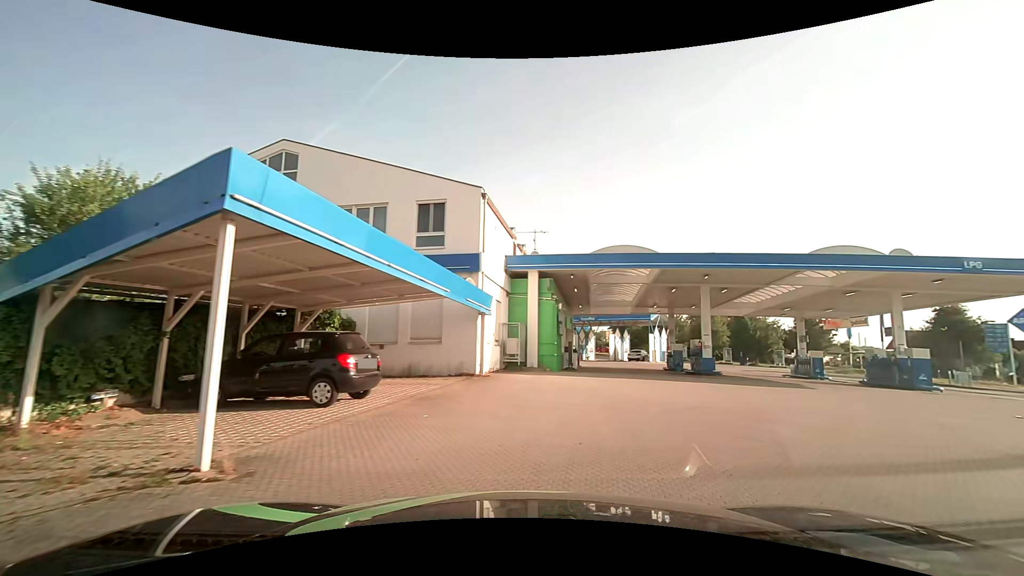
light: Day
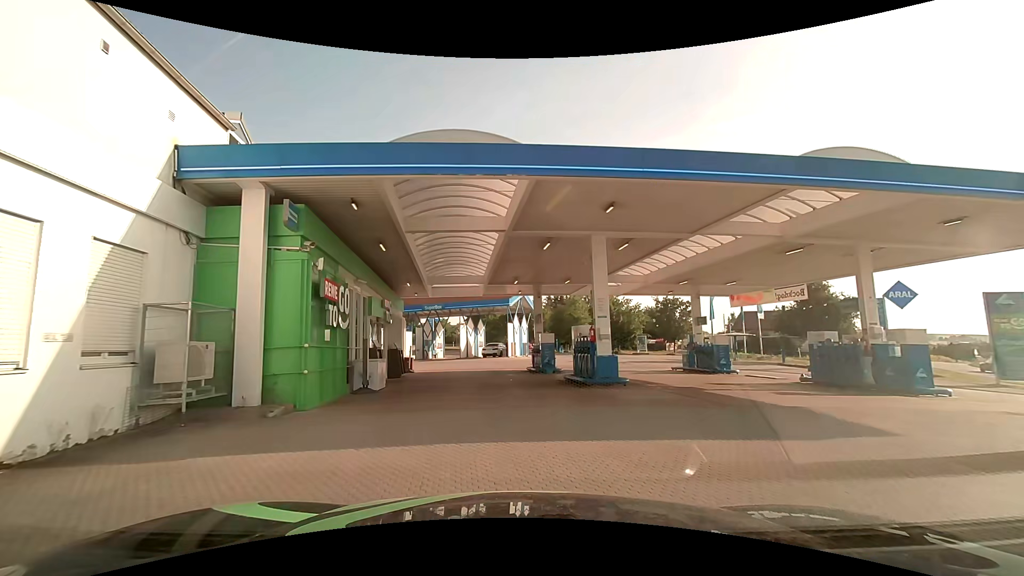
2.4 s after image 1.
(+3.0, +12.3) m; +18°
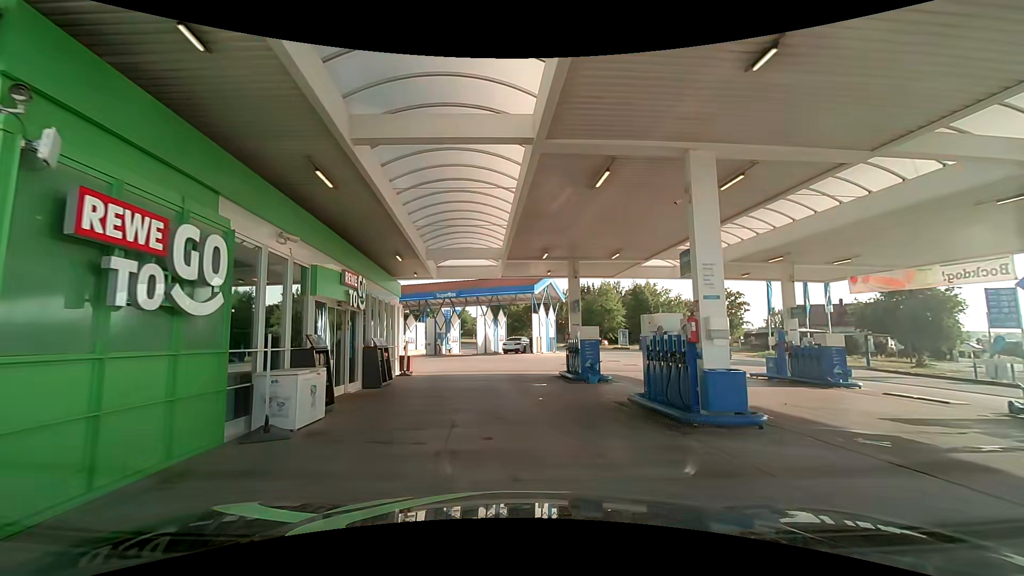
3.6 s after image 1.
(-0.2, +6.8) m; -3°
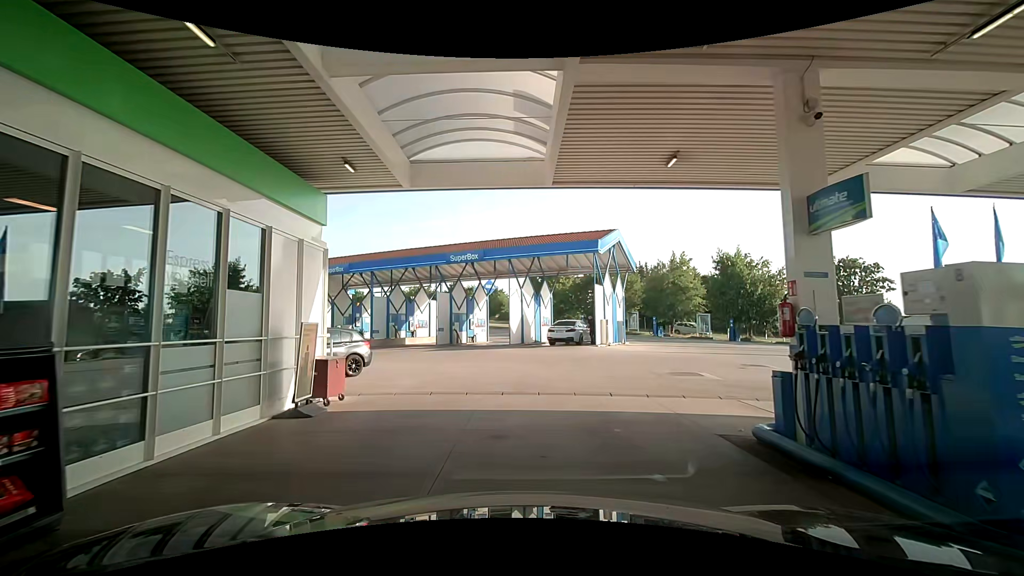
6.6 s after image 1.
(-0.8, +13.7) m; -3°
